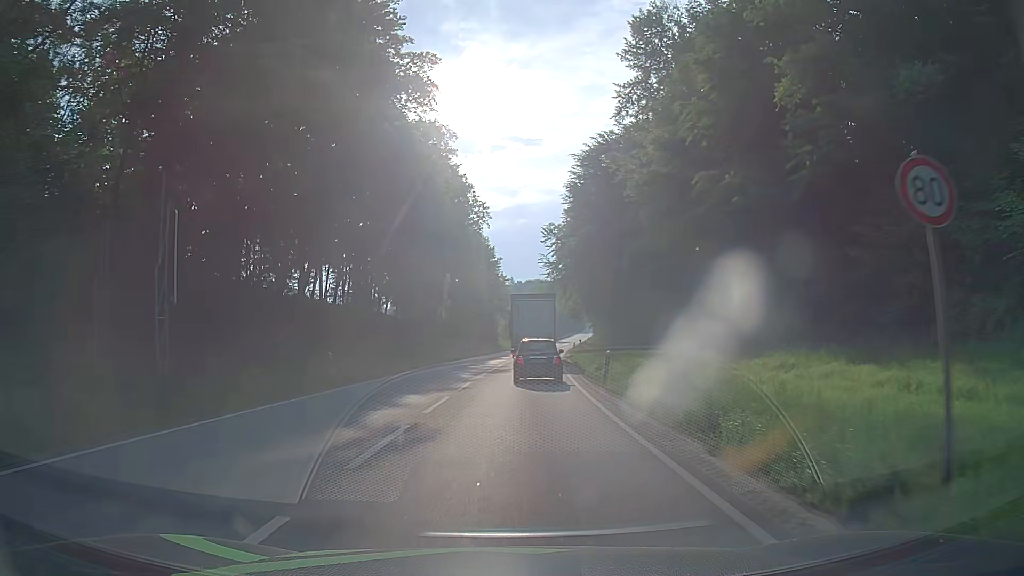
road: primary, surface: asphalt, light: Day
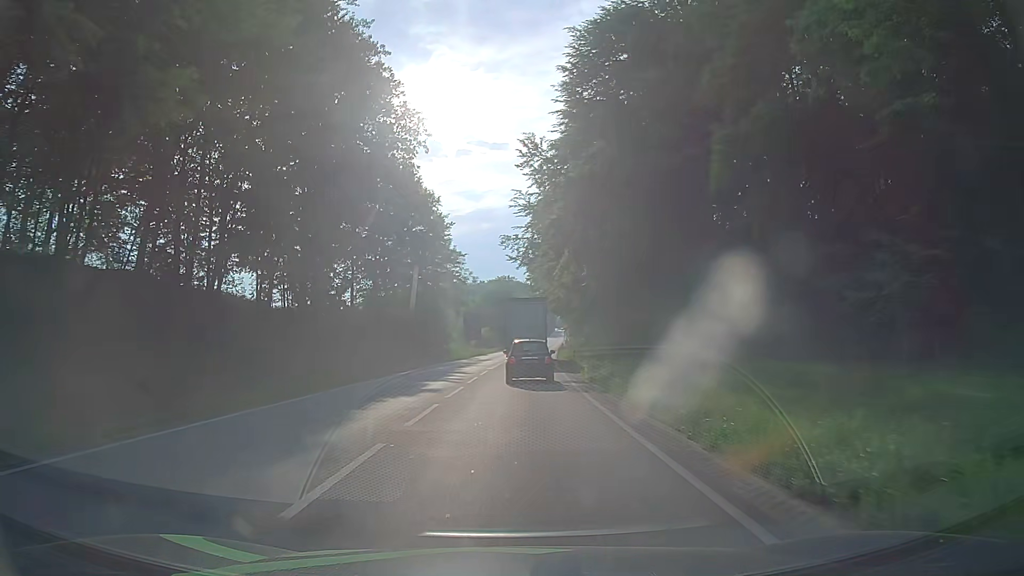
(+1.0, +32.0) m; +3°
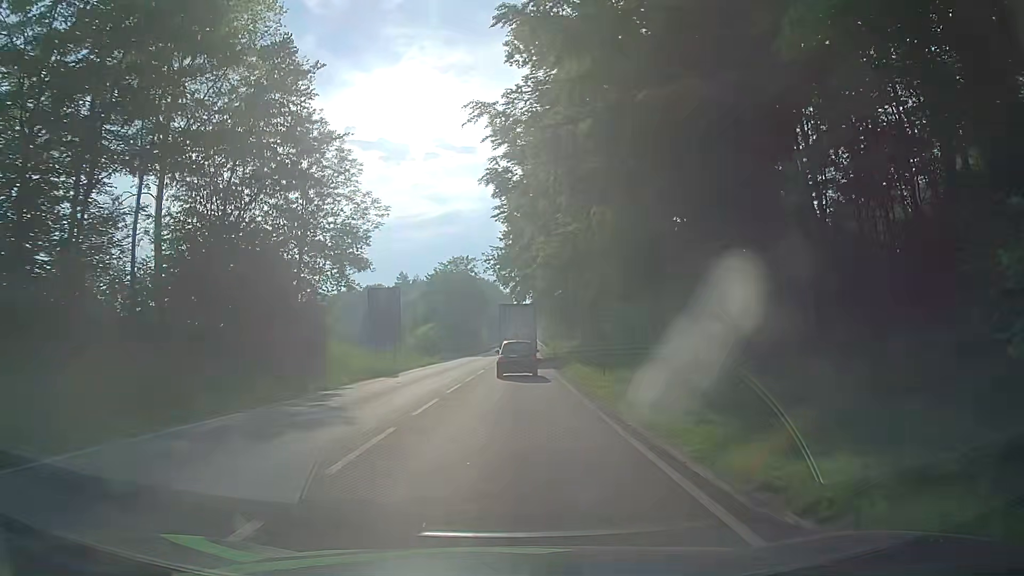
(+1.2, +40.0) m; +3°
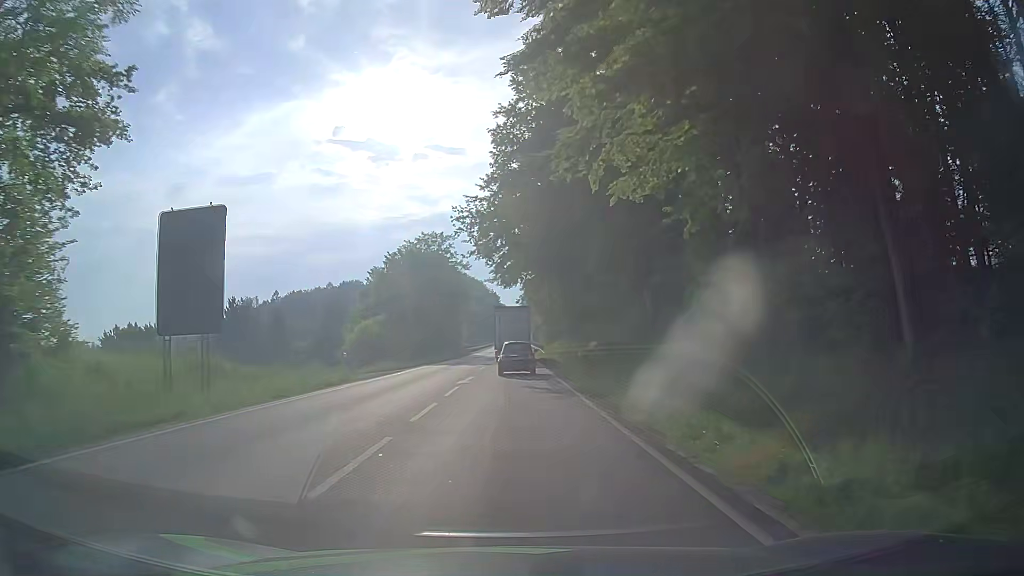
(+0.5, +25.2) m; -1°
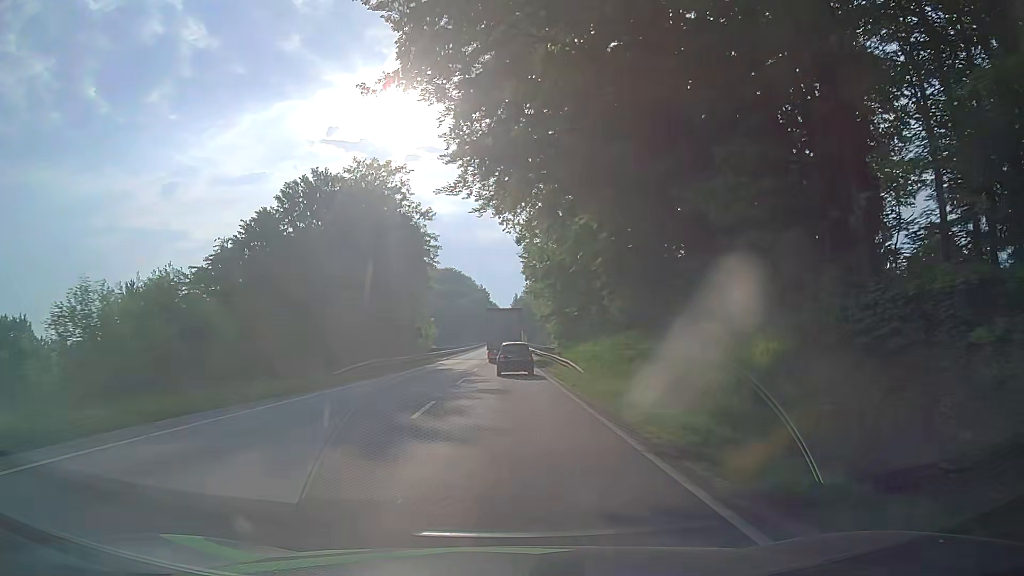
(+1.5, +36.0) m; +3°
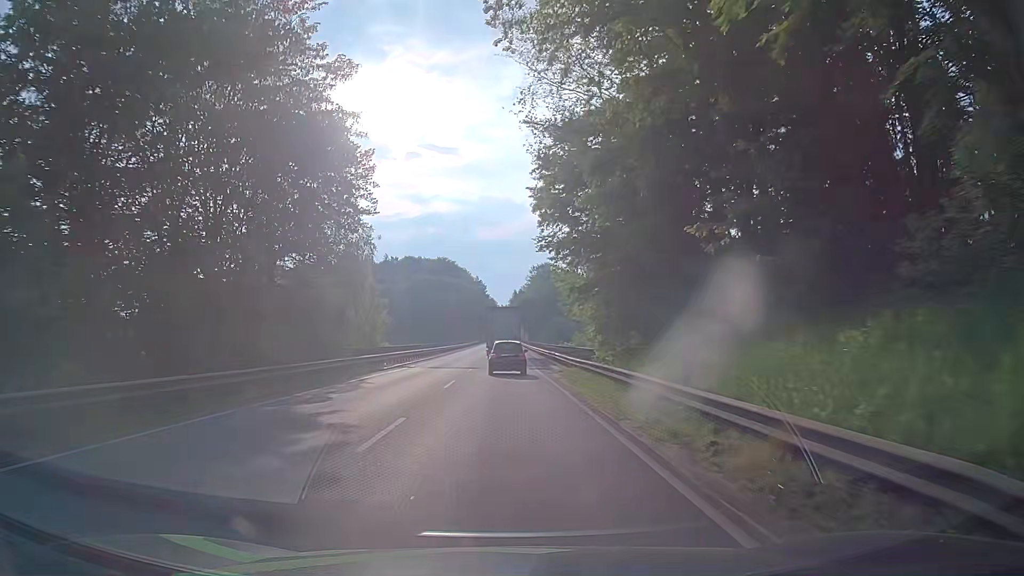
(-0.2, +28.2) m; 0°
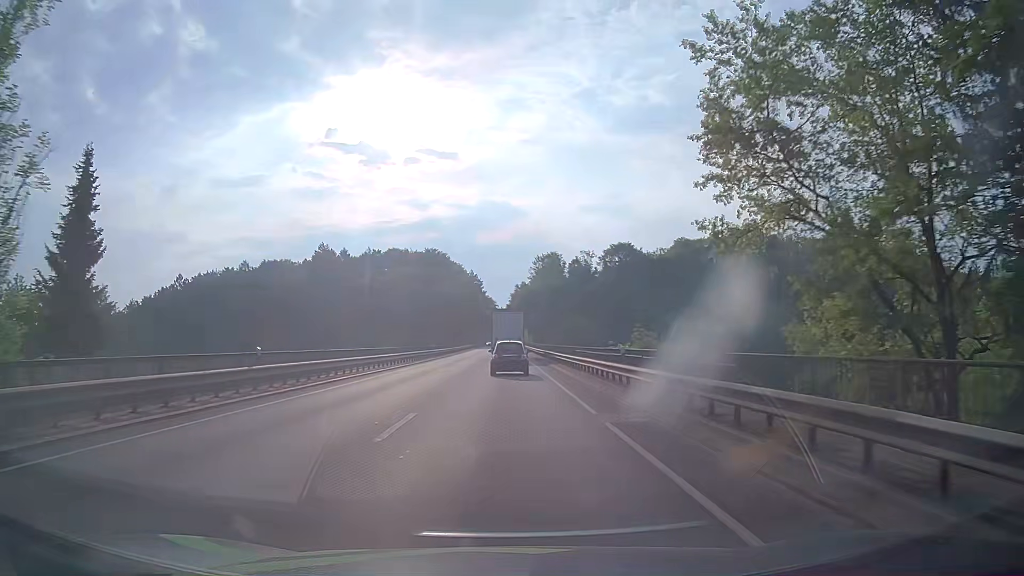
(-0.2, +37.6) m; -1°
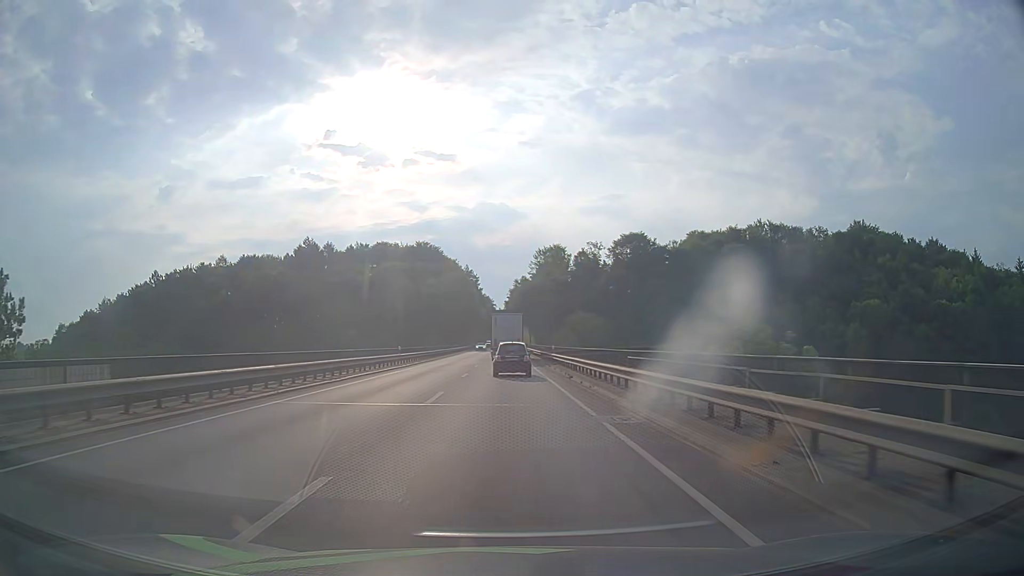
(+0.2, +19.0) m; +1°
(0, +10) (0, +20) (0, +30) (0, +40) (0, +50) (0, +60) (0, +70) (0, +80) (0, +90) (0, +100) m
